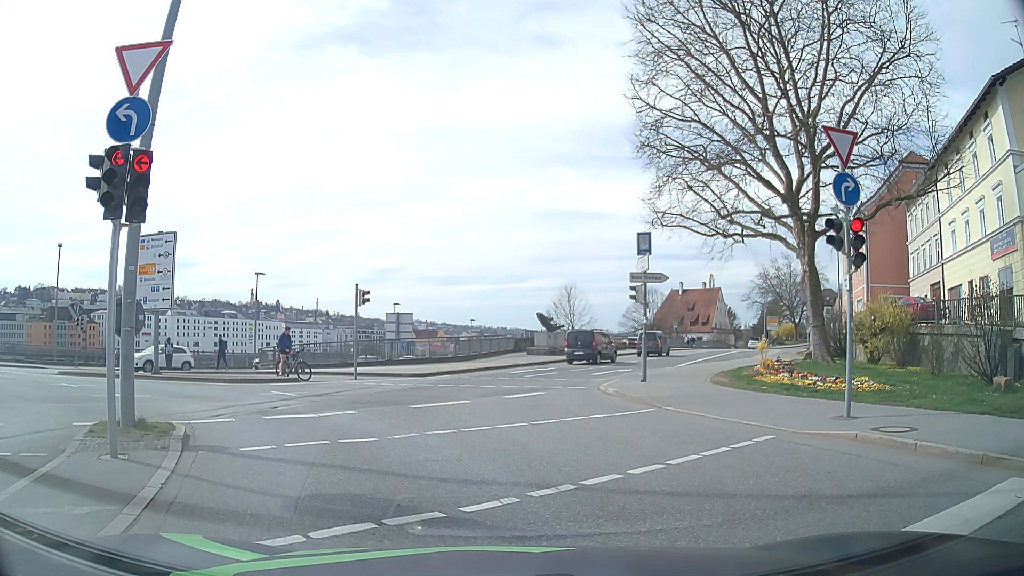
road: primary_link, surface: asphalt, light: Day
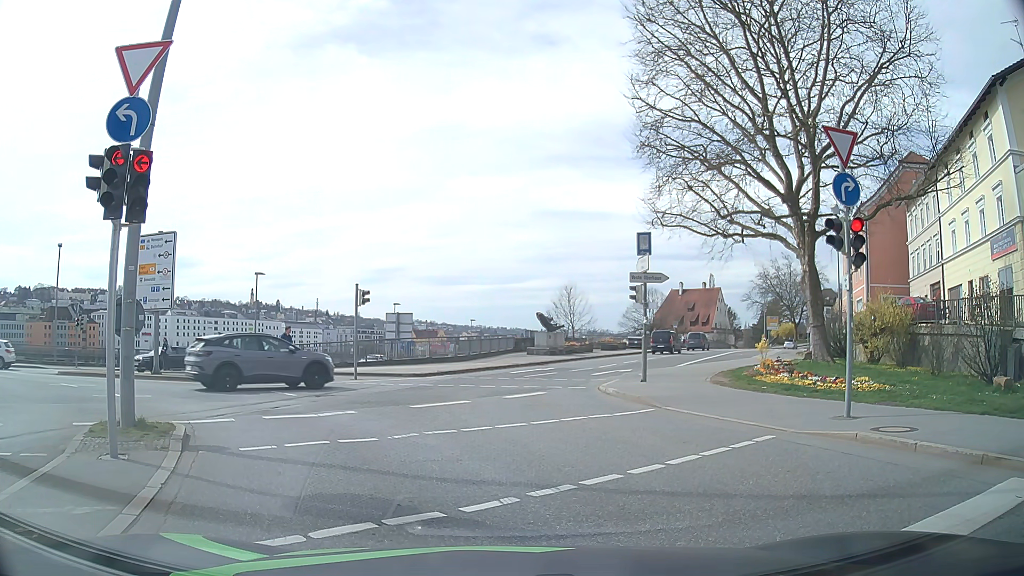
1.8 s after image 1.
(0.0, 0.0) m; 0°
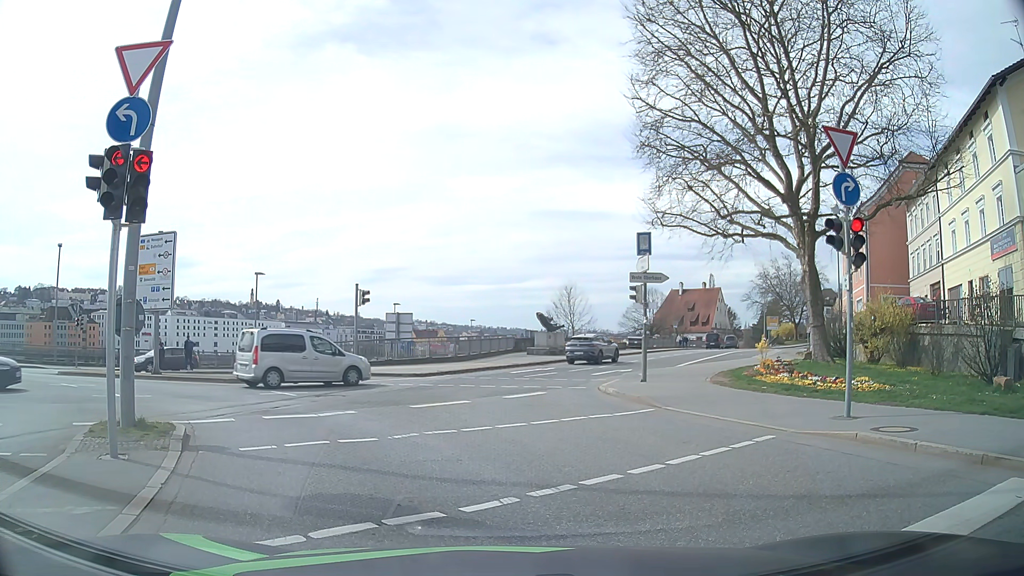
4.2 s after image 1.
(0.0, 0.0) m; 0°
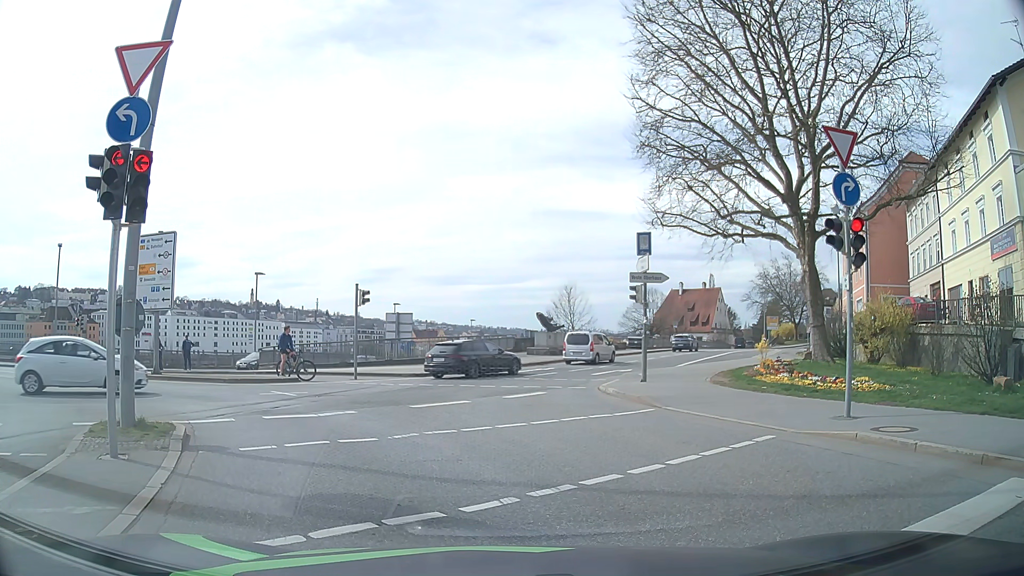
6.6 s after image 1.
(0.0, 0.0) m; 0°
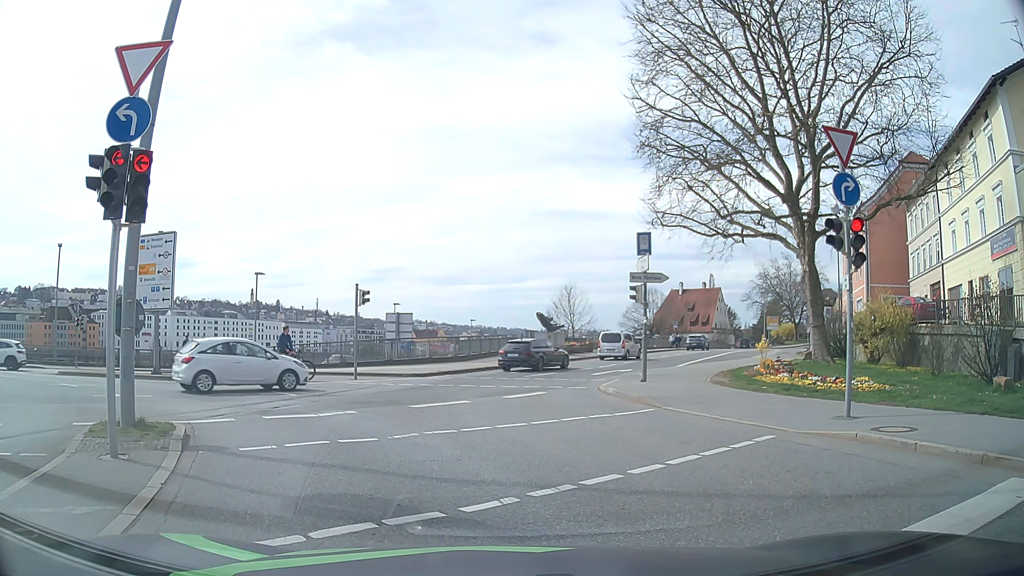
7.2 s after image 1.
(0.0, 0.0) m; 0°
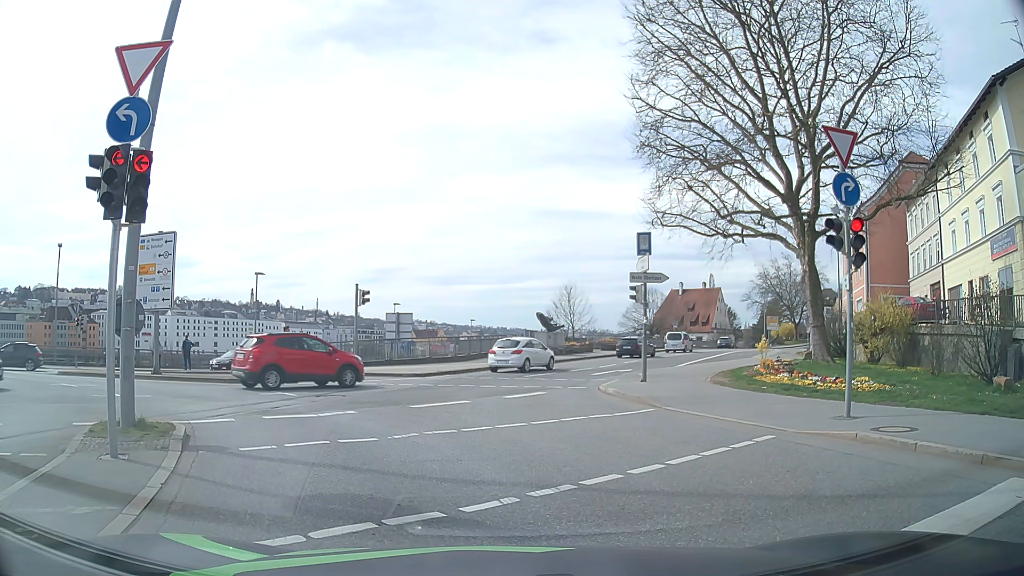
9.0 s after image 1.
(0.0, 0.0) m; 0°
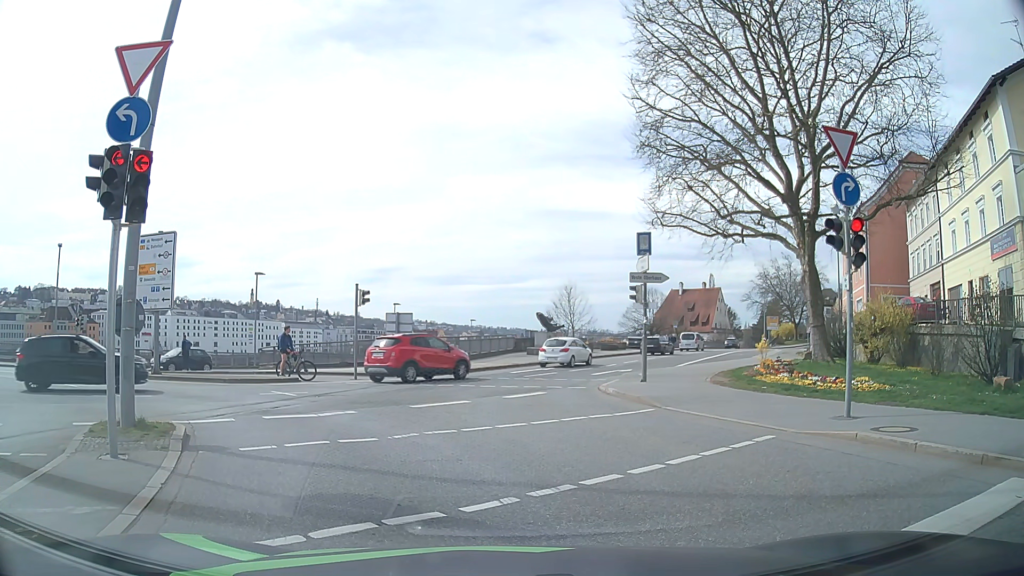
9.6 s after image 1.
(0.0, 0.0) m; 0°
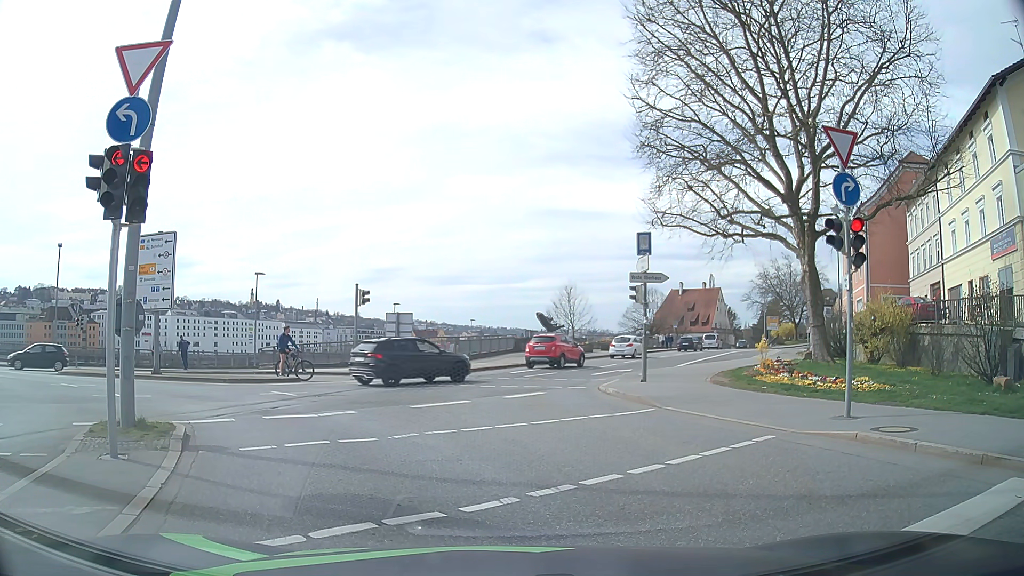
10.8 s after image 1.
(0.0, 0.0) m; 0°
(-2, +10) (-8, +18) (-16, +23) (-26, +26) (-35, +28) (-45, +31) (-55, +33) (-65, +35) (-74, +38) (-84, +40) m
